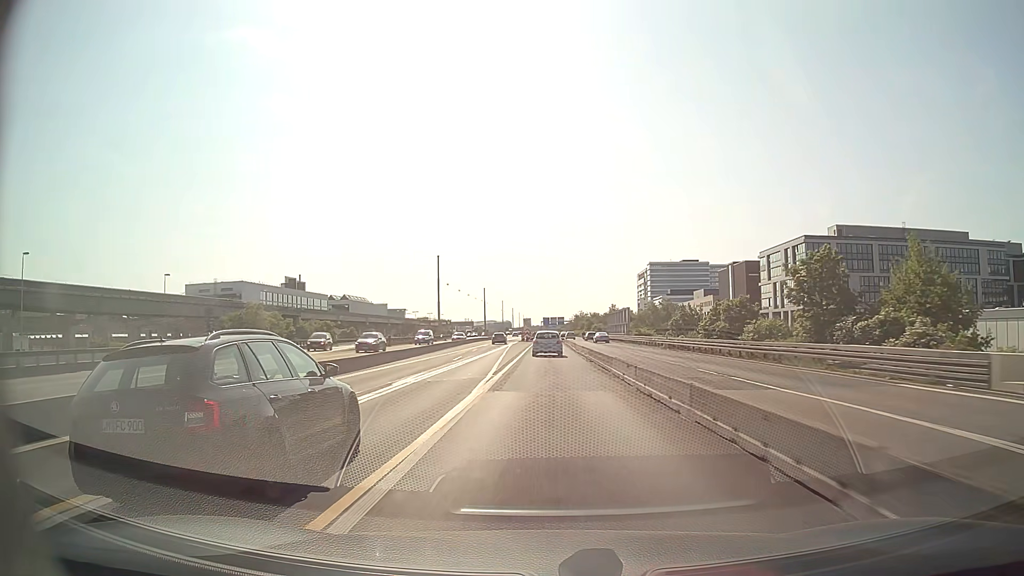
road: motorway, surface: asphalt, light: Day
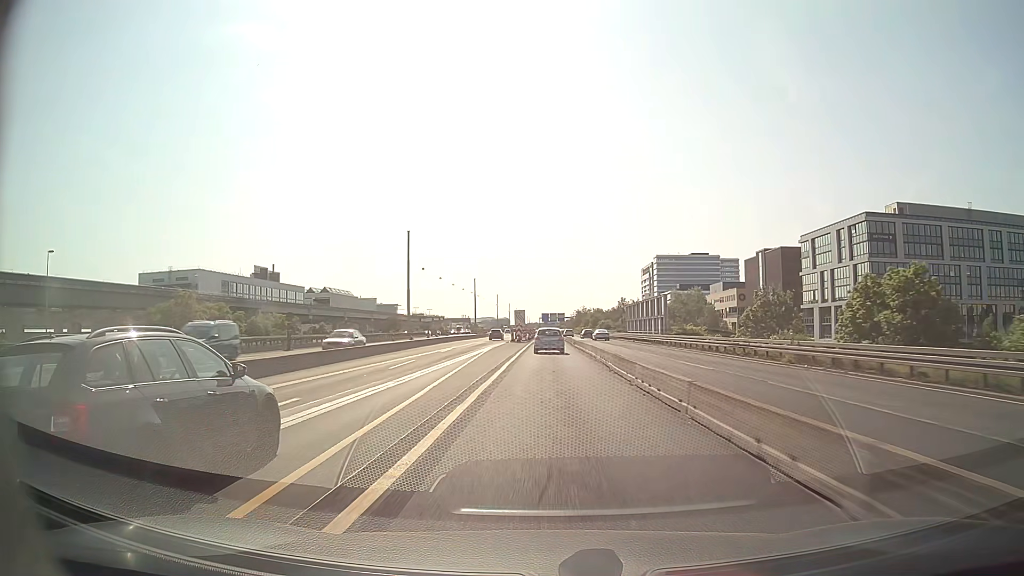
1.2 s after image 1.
(0.0, +30.1) m; 0°
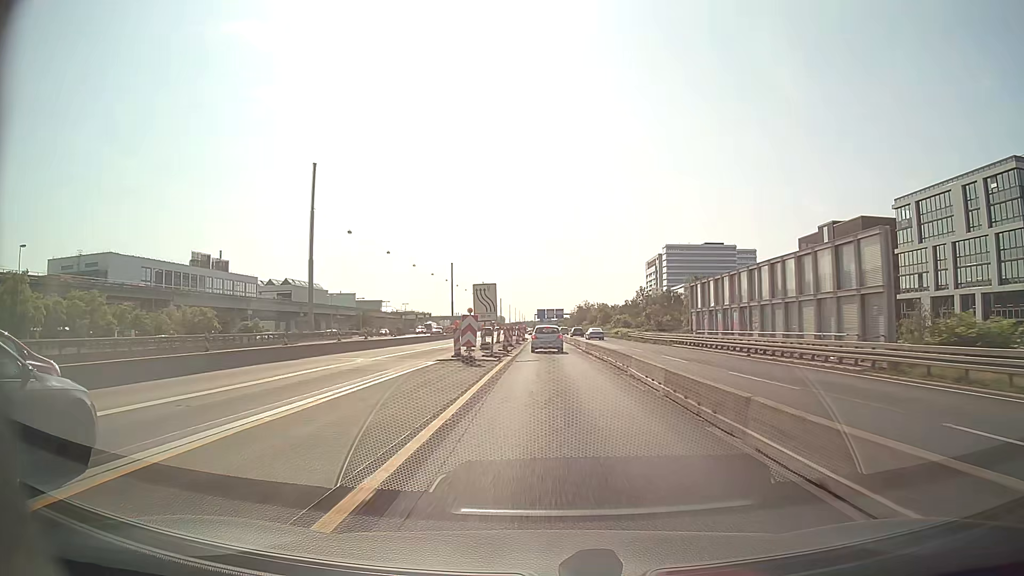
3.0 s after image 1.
(+0.2, +44.9) m; +1°
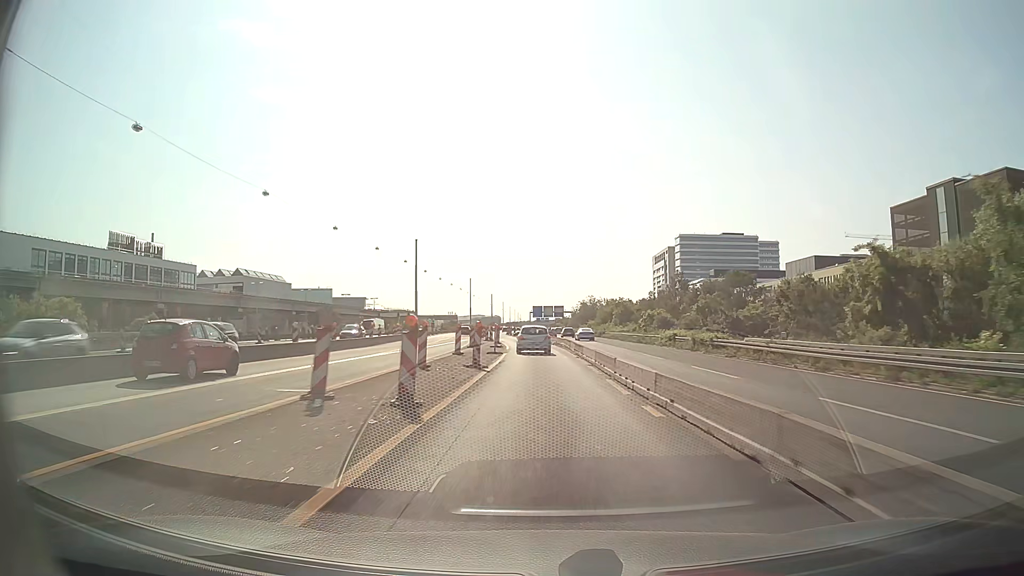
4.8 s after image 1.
(+0.1, +43.8) m; 0°
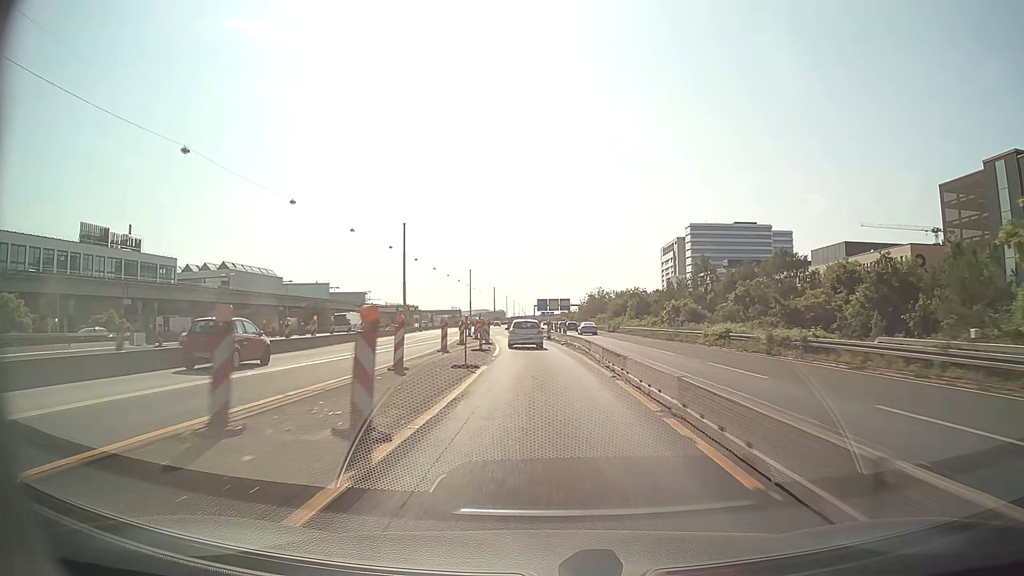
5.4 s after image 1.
(0.0, +14.3) m; 0°
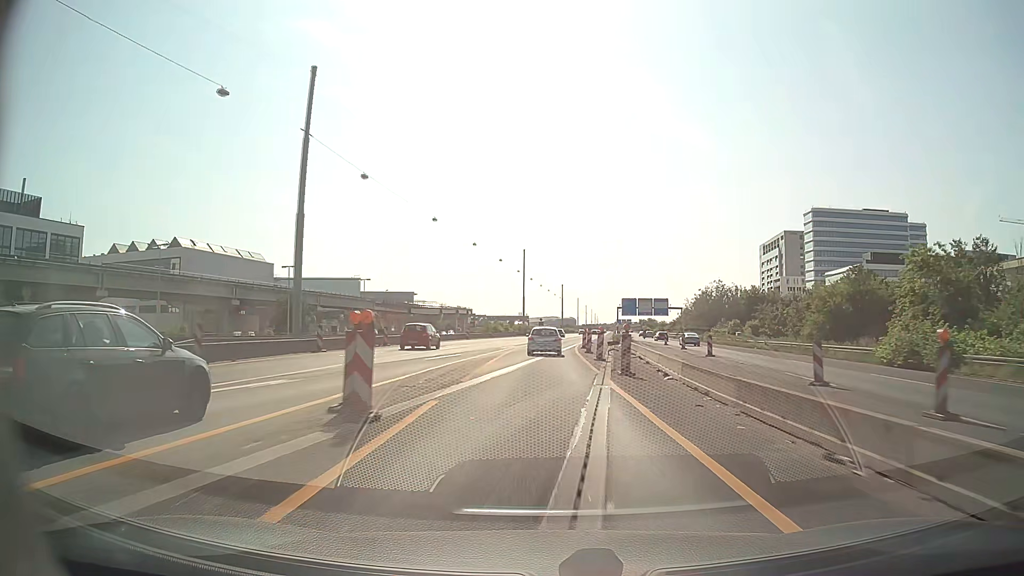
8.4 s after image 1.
(-4.0, +70.3) m; -6°
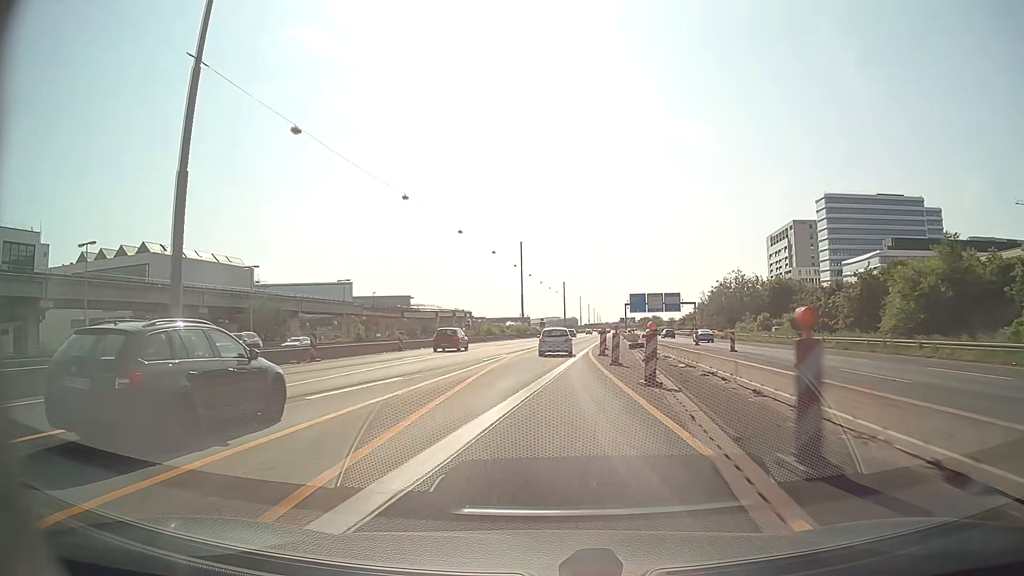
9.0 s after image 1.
(0.0, +14.0) m; 0°
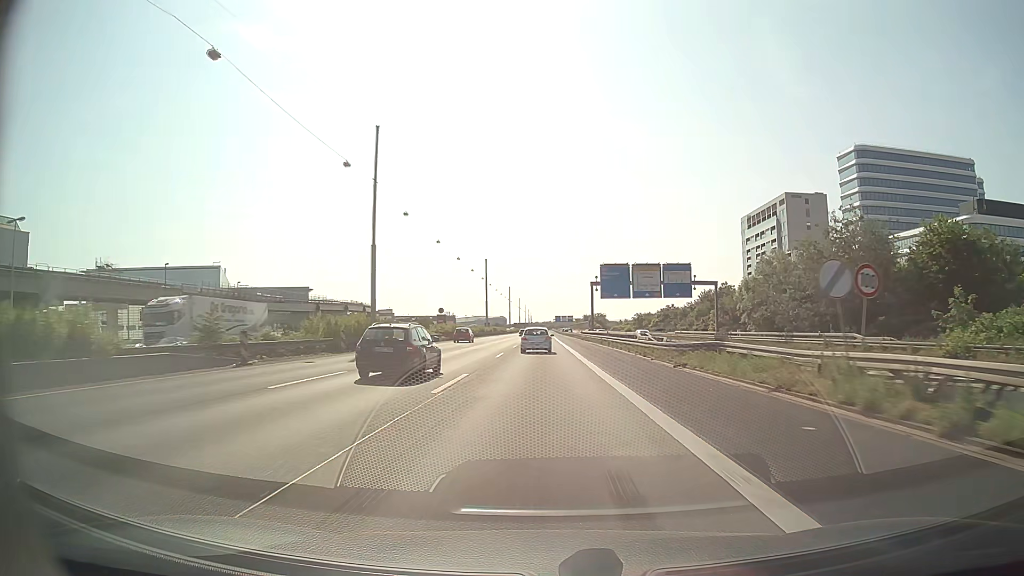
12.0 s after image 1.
(+3.1, +70.1) m; +6°
(0, +10) (0, +20) (0, +30) (0, +40) (0, +50) (0, +60) (-1, +70) (-1, +80) (-1, +90) (-1, +100) m
